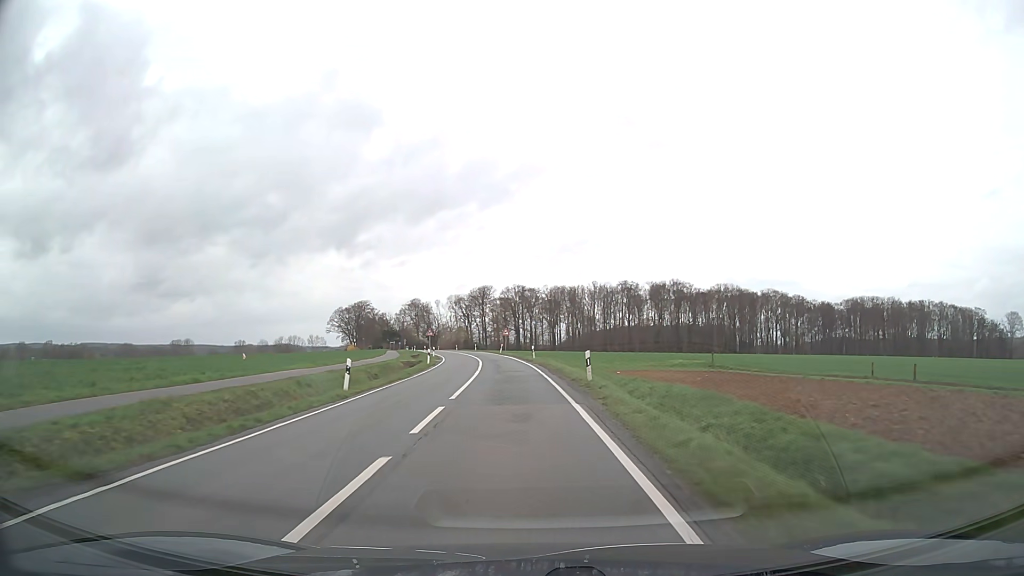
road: secondary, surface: asphalt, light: Day
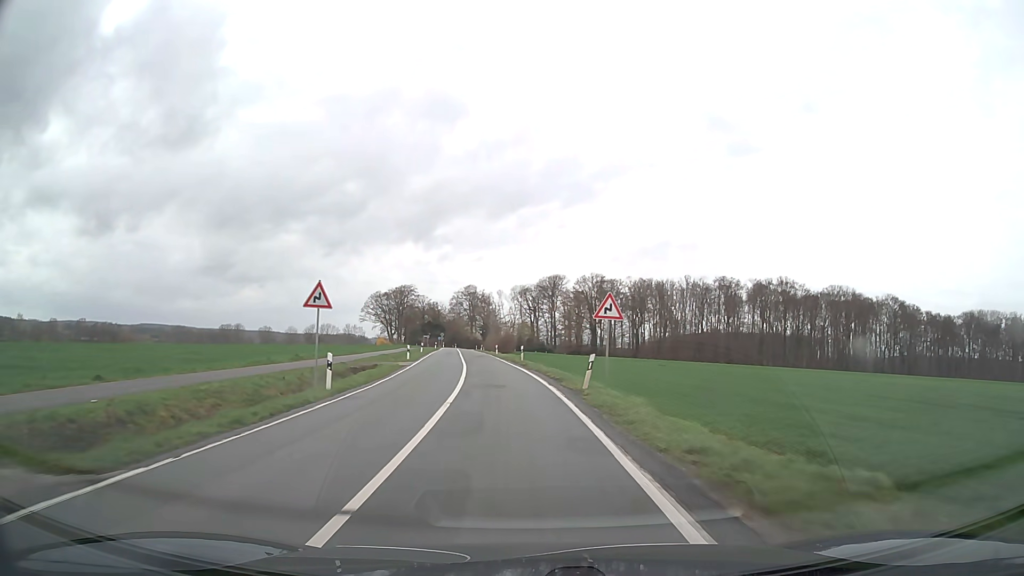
(-2.4, +53.6) m; -6°
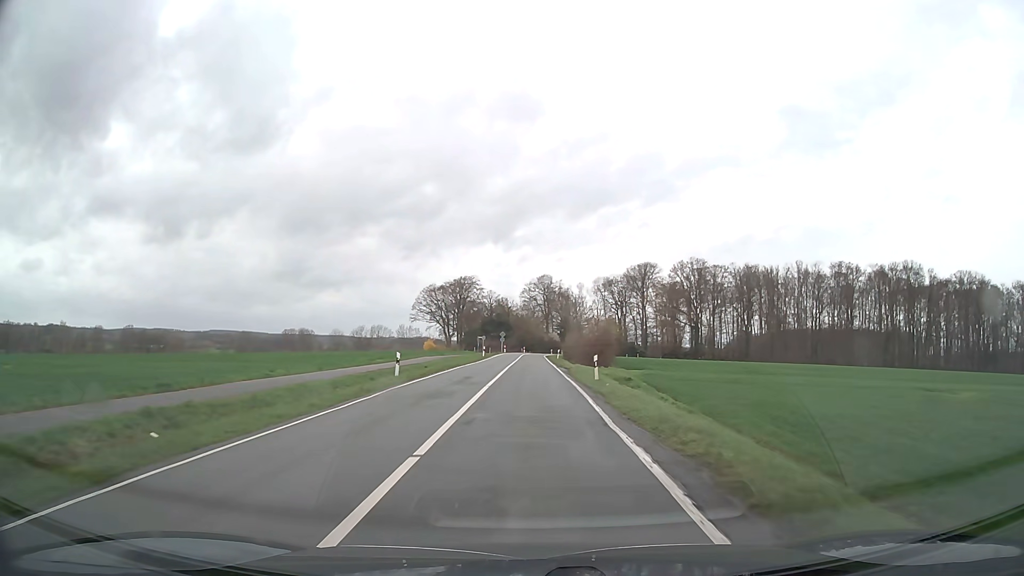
(-2.6, +42.7) m; -7°
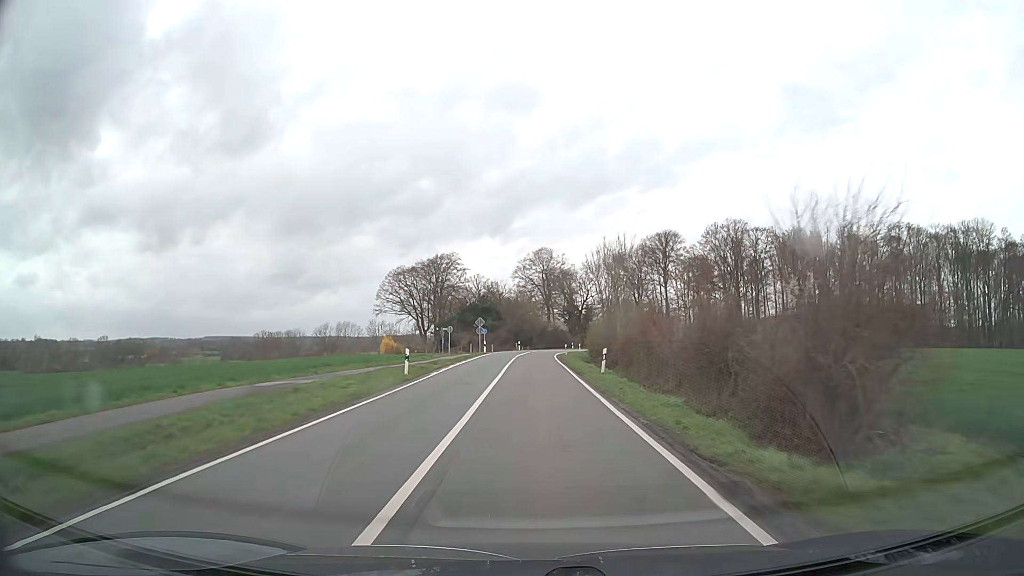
(+0.1, +42.9) m; 0°
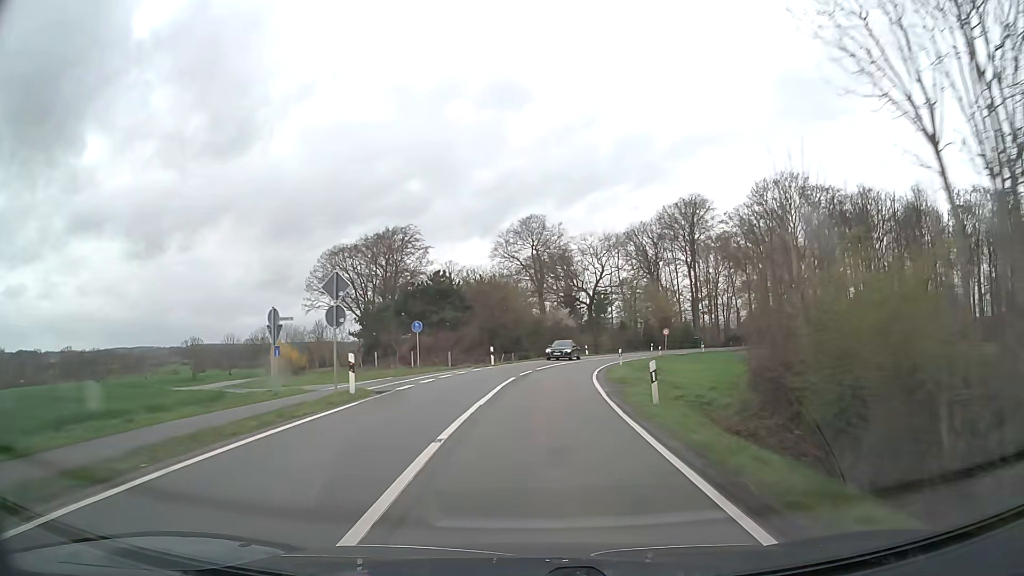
(+0.1, +43.2) m; +1°
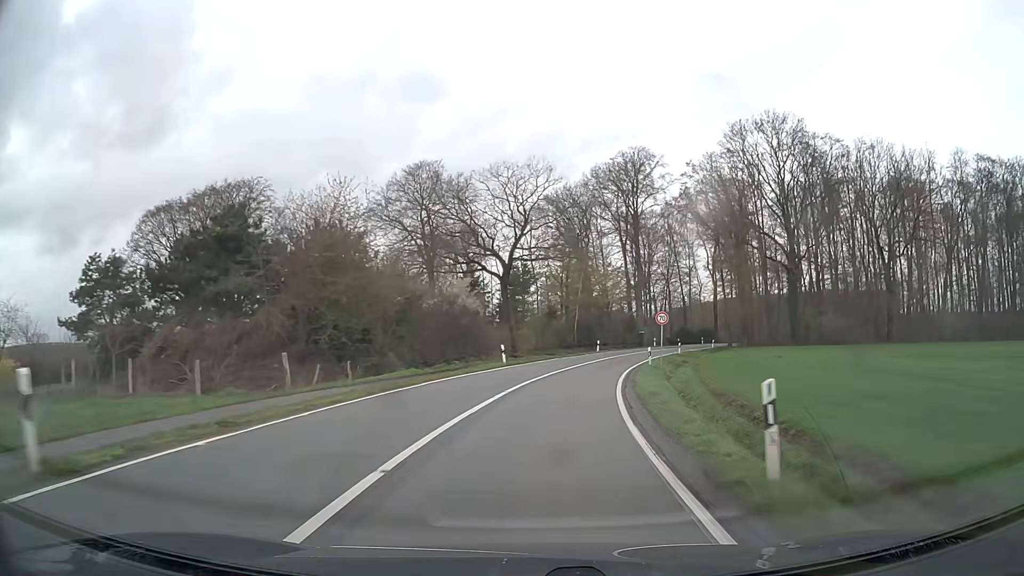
(+1.7, +32.4) m; +8°
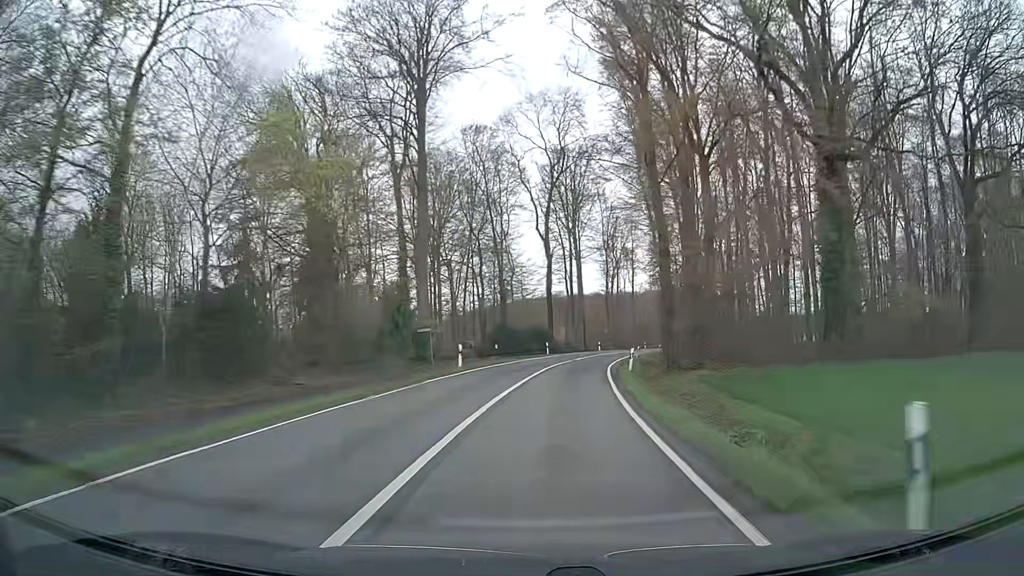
(+9.0, +53.7) m; +18°
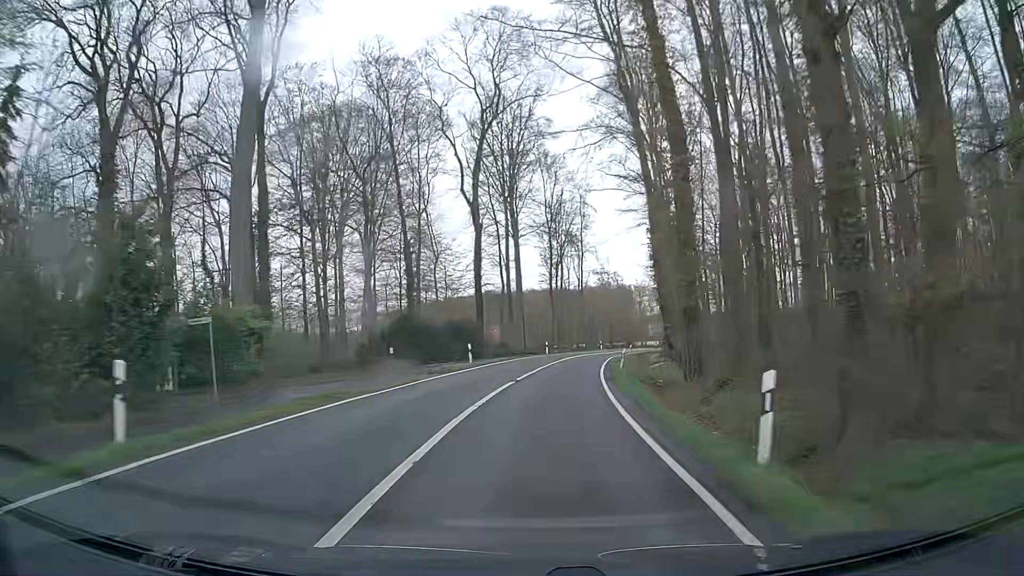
(+1.1, +21.9) m; +6°
